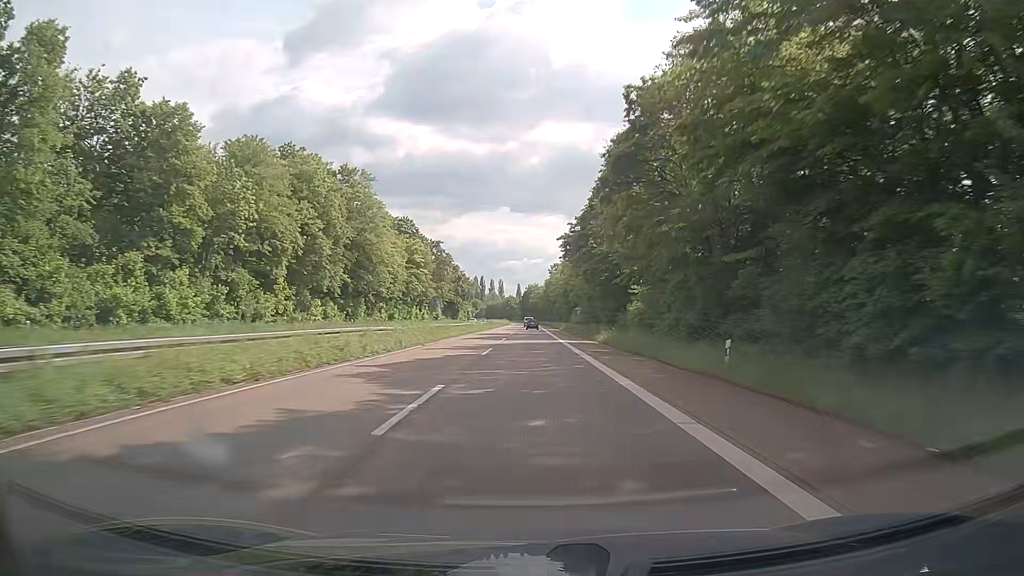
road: trunk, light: Day
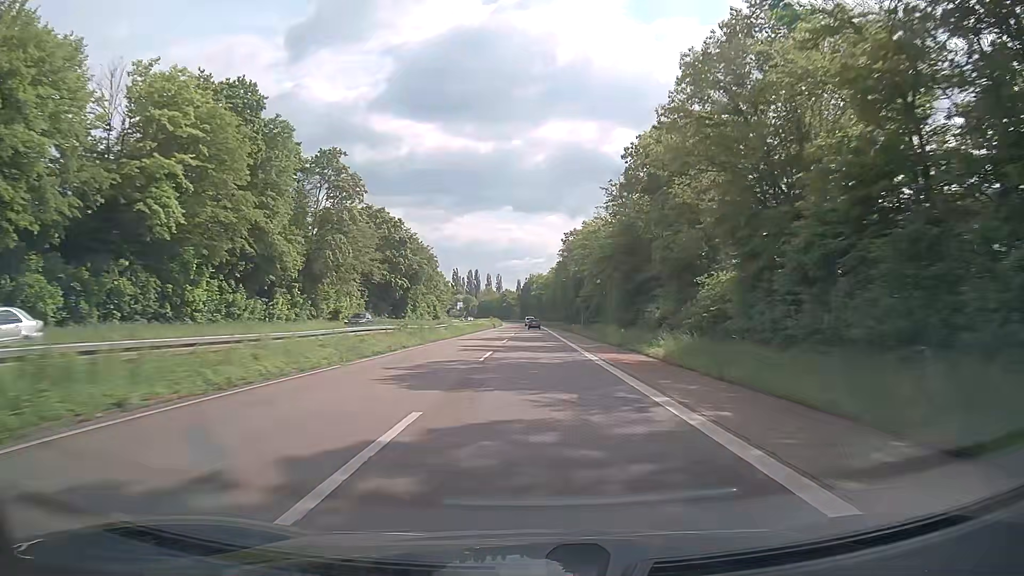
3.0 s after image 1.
(0.0, +76.2) m; 0°
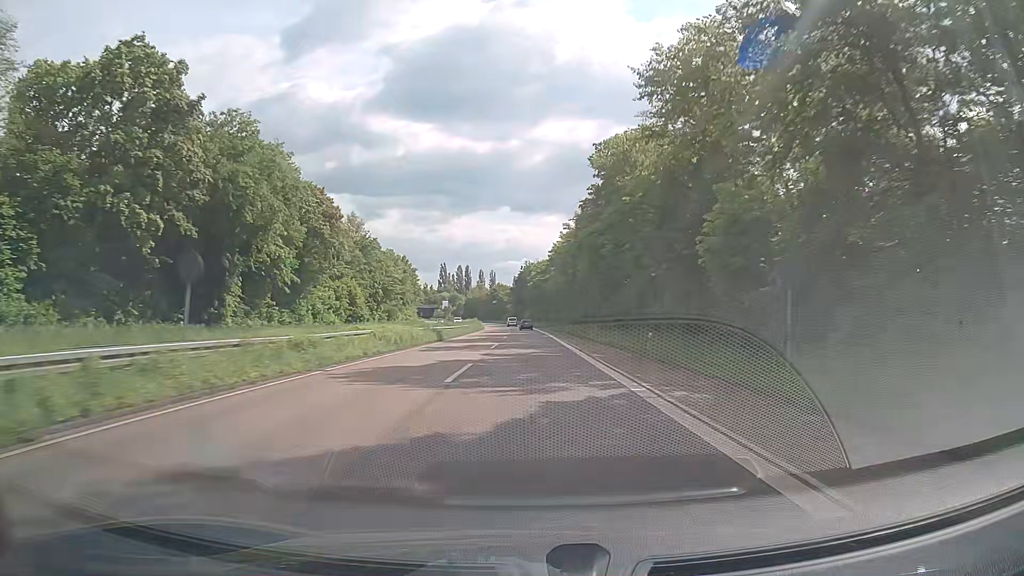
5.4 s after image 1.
(+0.2, +61.4) m; 0°
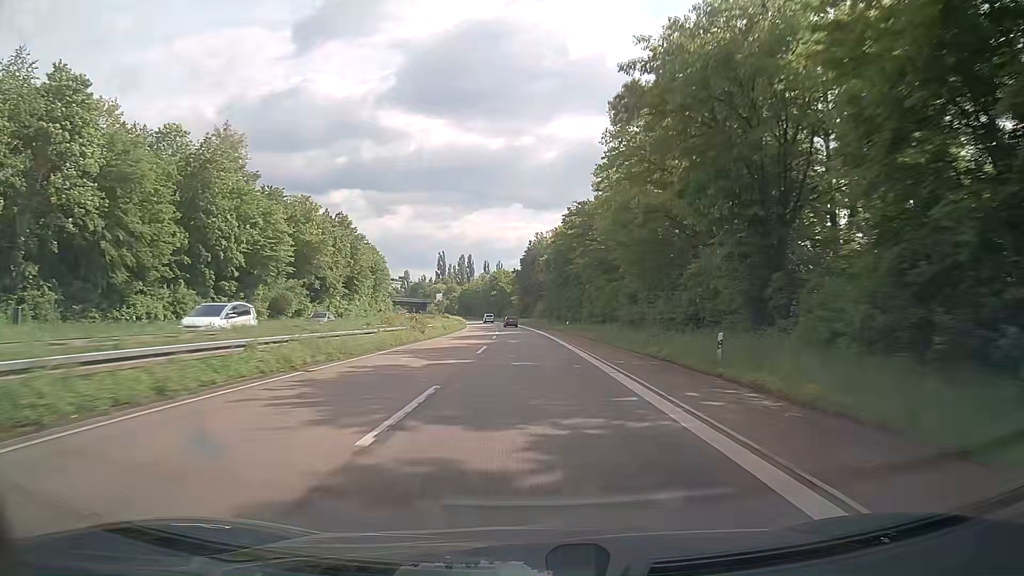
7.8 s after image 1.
(-0.3, +61.6) m; -1°
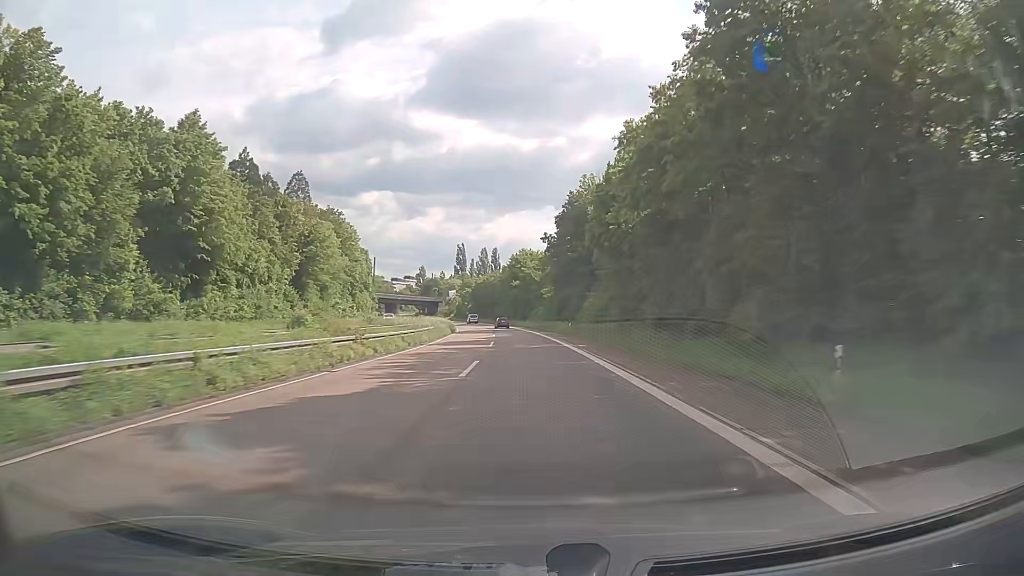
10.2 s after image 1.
(-1.3, +58.9) m; -2°
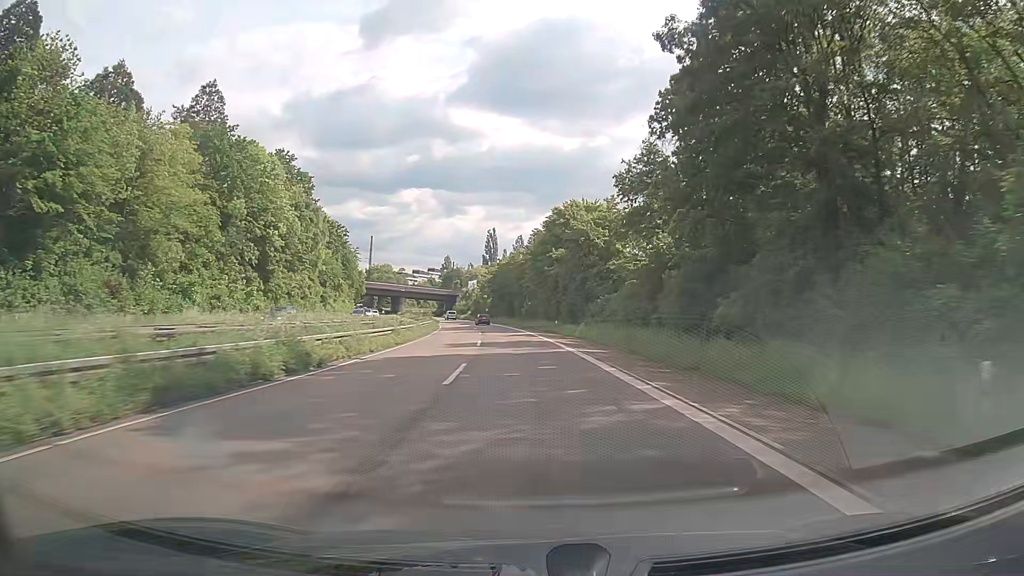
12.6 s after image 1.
(-1.7, +56.3) m; -3°
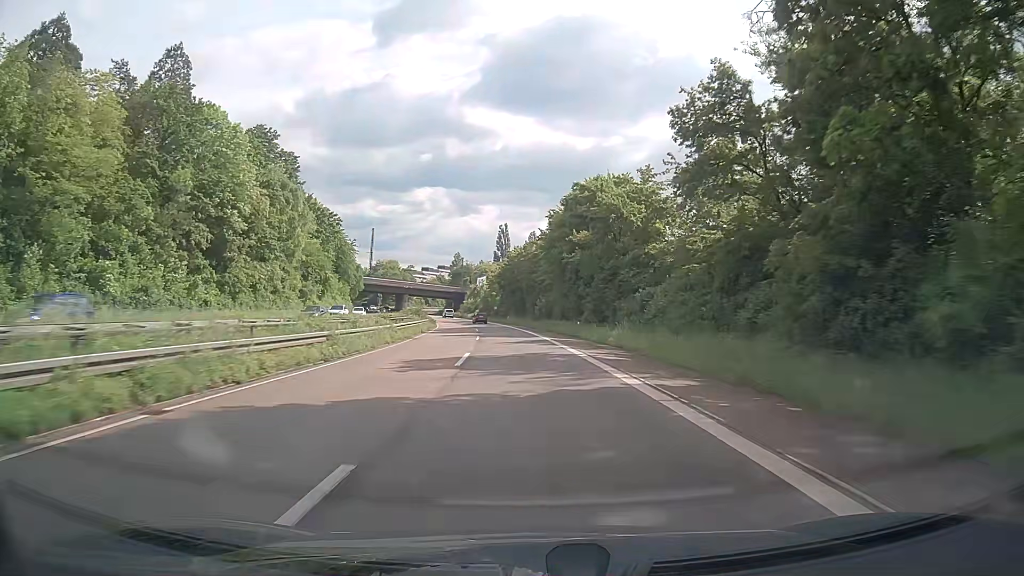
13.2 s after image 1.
(-0.1, +13.5) m; -1°
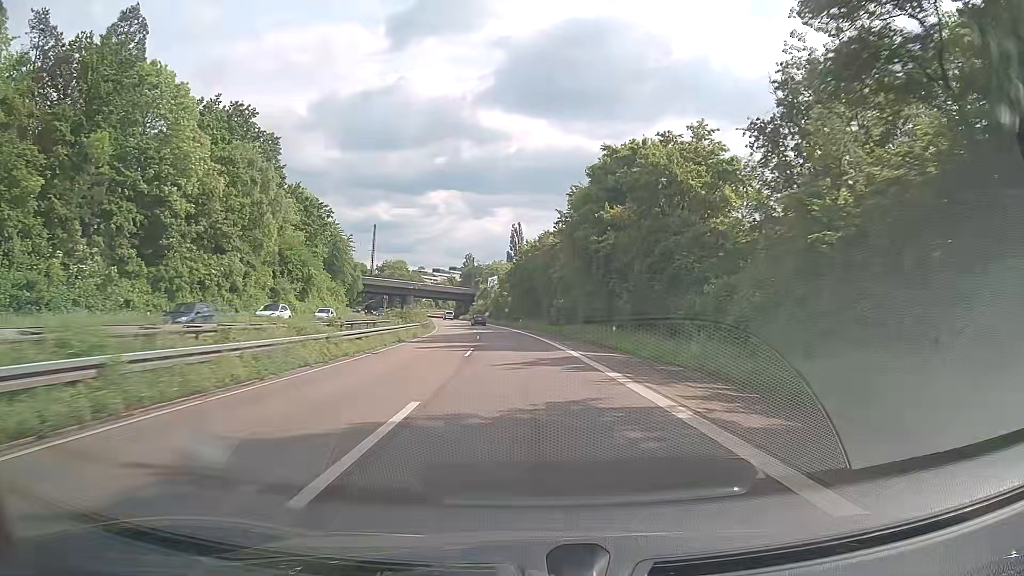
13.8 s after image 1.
(-0.2, +13.3) m; -1°
(0, +10) (0, +20) (-1, +30) (-1, +40) (-2, +50) (-3, +60) (-4, +70) (-5, +80) (-6, +90) (-8, +100) m
